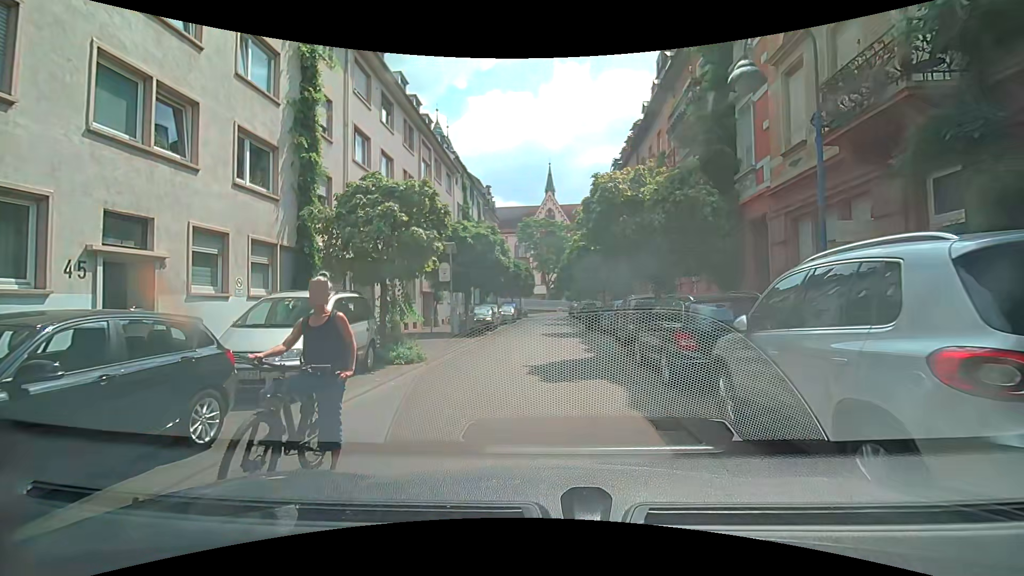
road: residential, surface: asphalt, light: Day
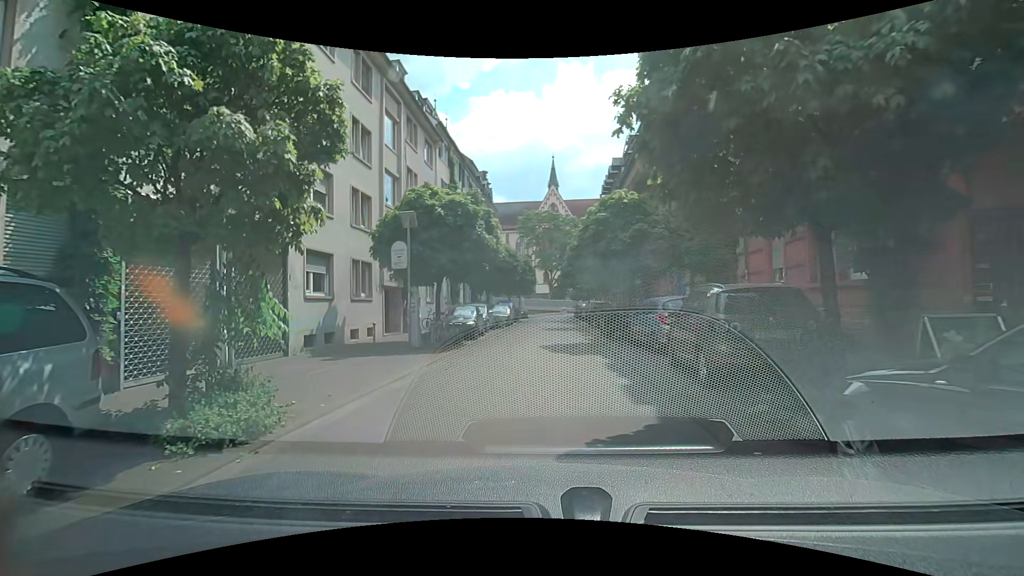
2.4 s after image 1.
(+0.3, +7.5) m; +2°
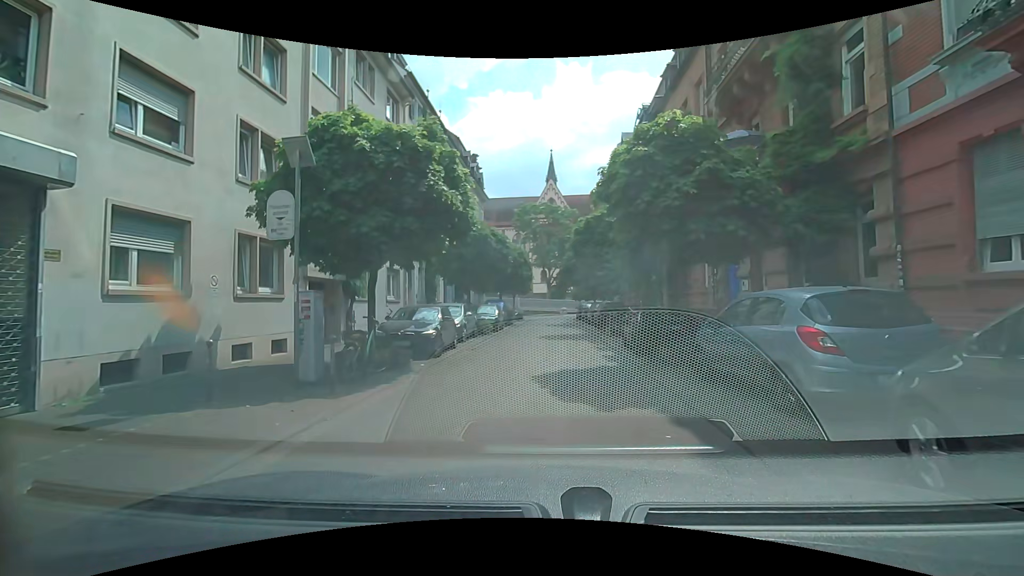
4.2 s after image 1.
(0.0, +6.9) m; -1°
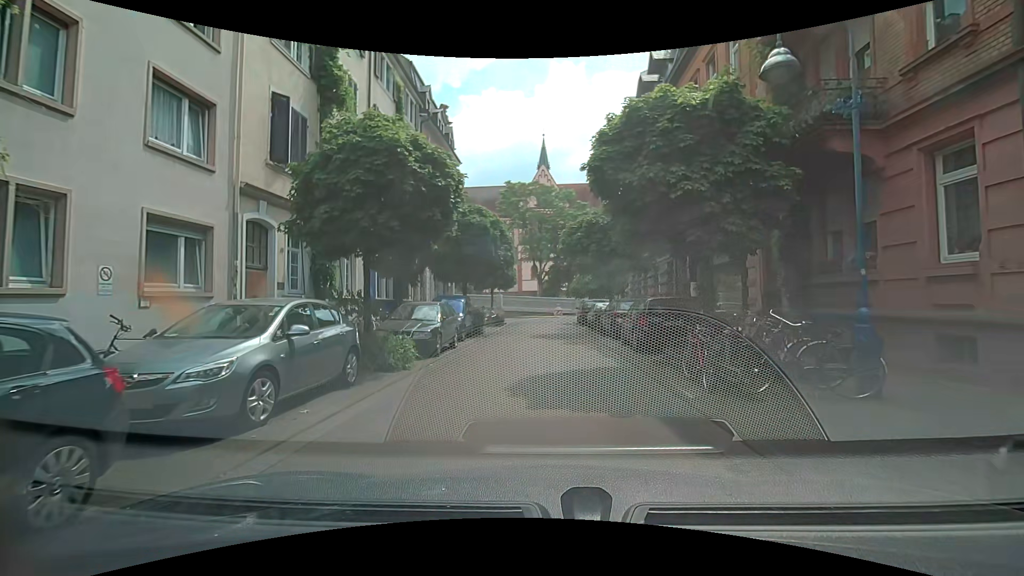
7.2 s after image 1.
(+0.3, +13.1) m; +1°
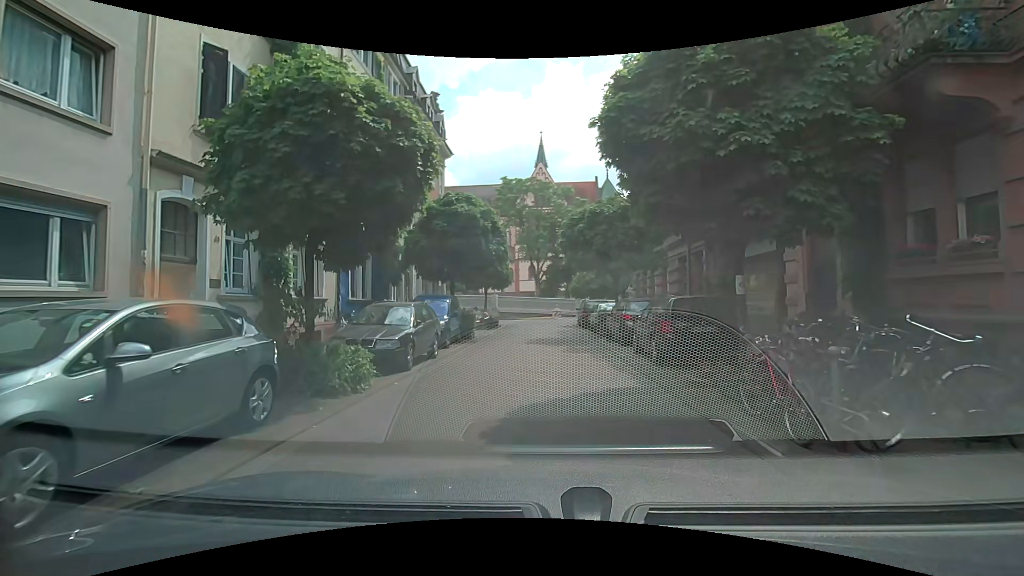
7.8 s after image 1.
(+0.1, +2.6) m; +1°
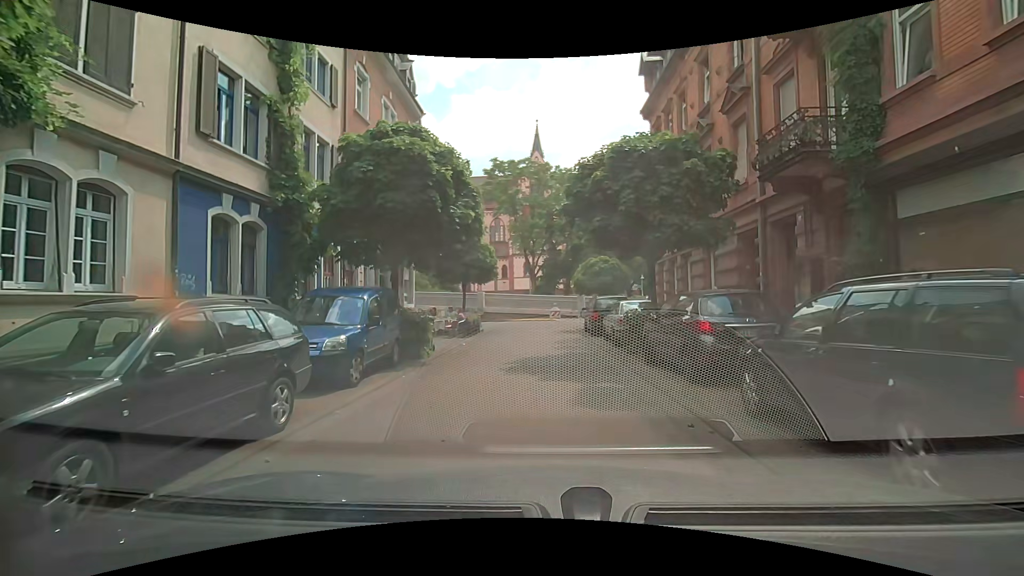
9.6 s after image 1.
(0.0, +7.7) m; 0°
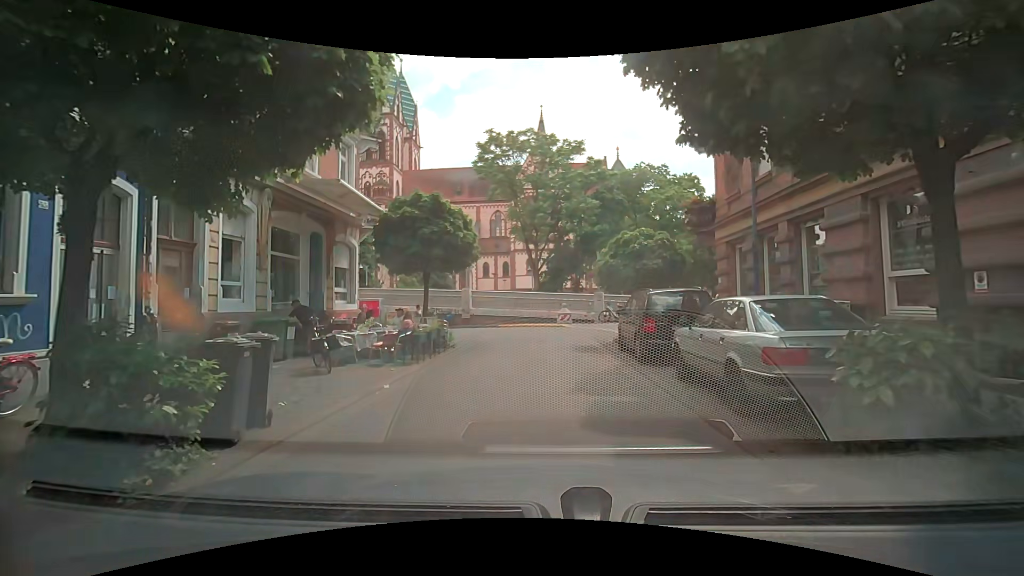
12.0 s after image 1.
(0.0, +9.4) m; -1°
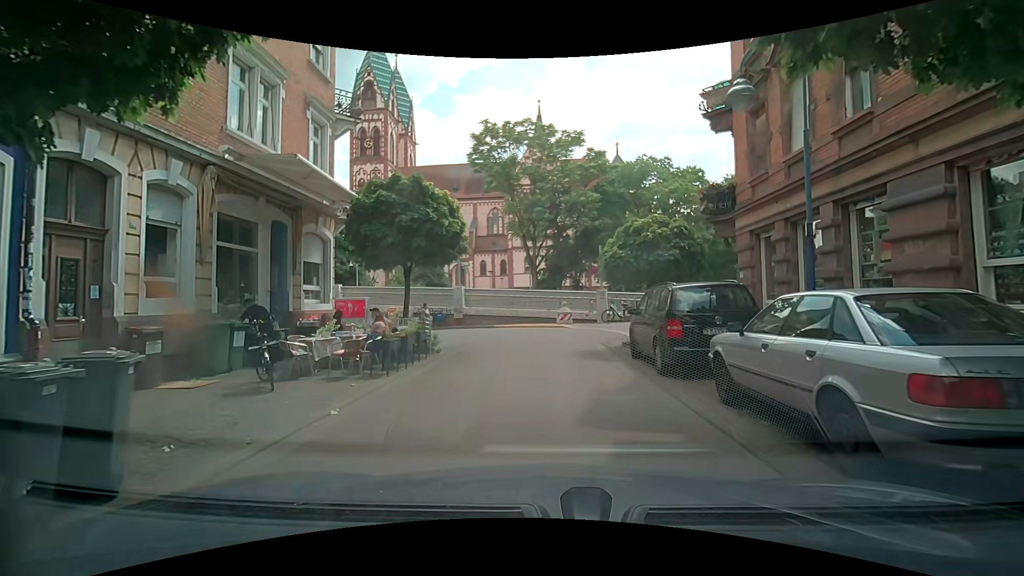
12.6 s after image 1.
(0.0, +2.1) m; +1°
